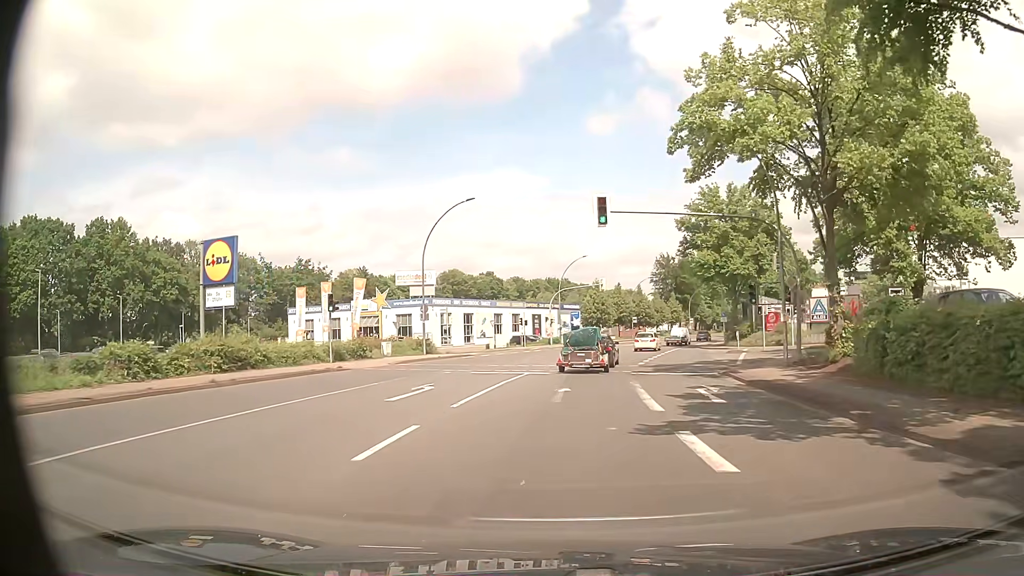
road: primary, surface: asphalt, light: Day
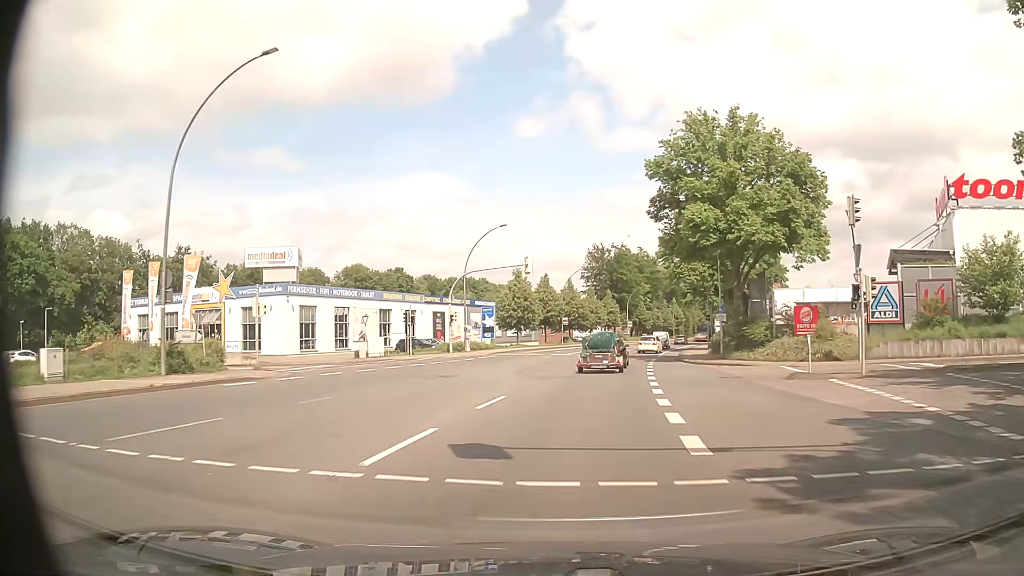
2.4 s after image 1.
(+1.4, +24.0) m; +7°
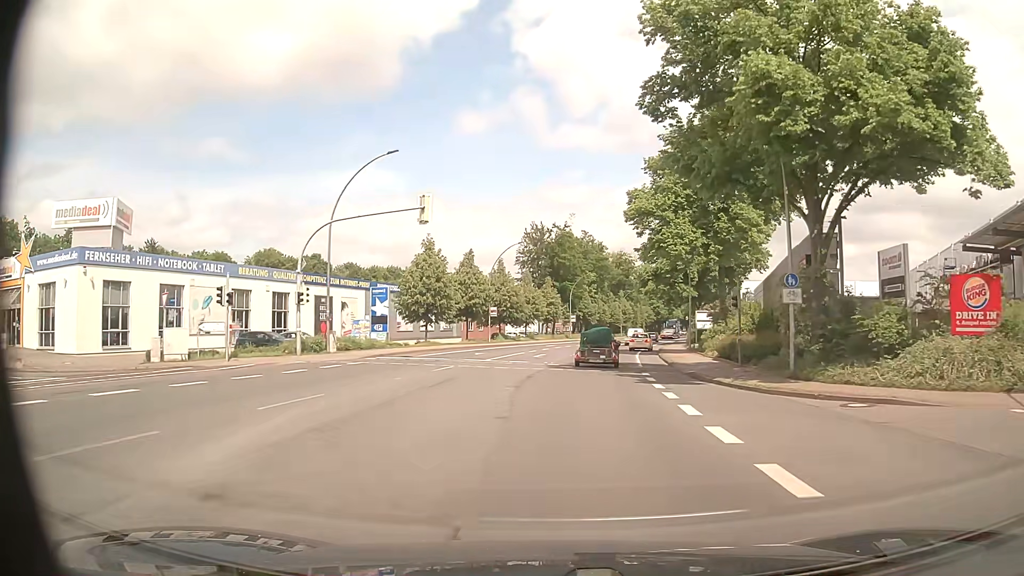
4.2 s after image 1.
(+0.8, +20.7) m; +5°
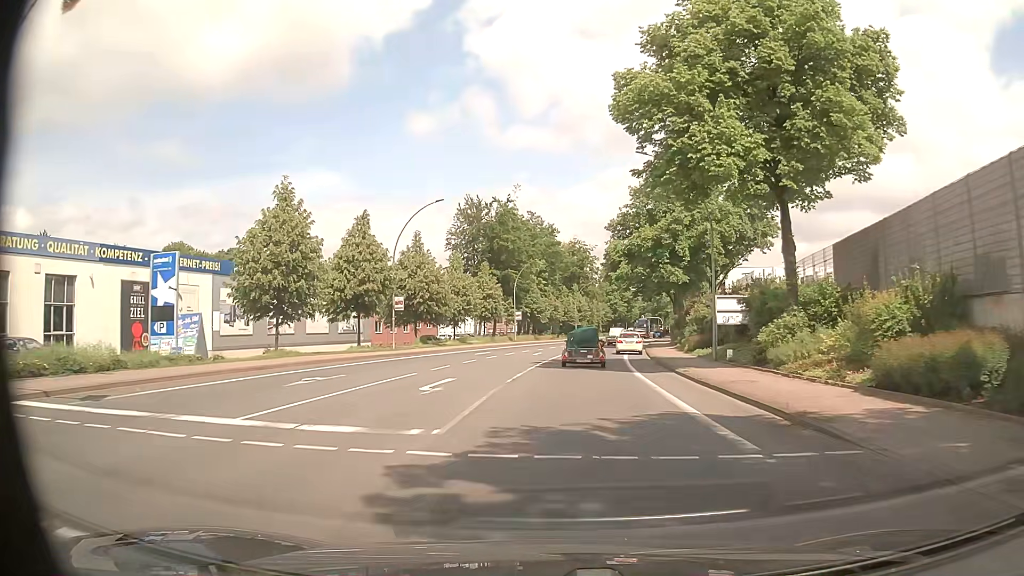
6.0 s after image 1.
(+0.9, +22.1) m; +5°
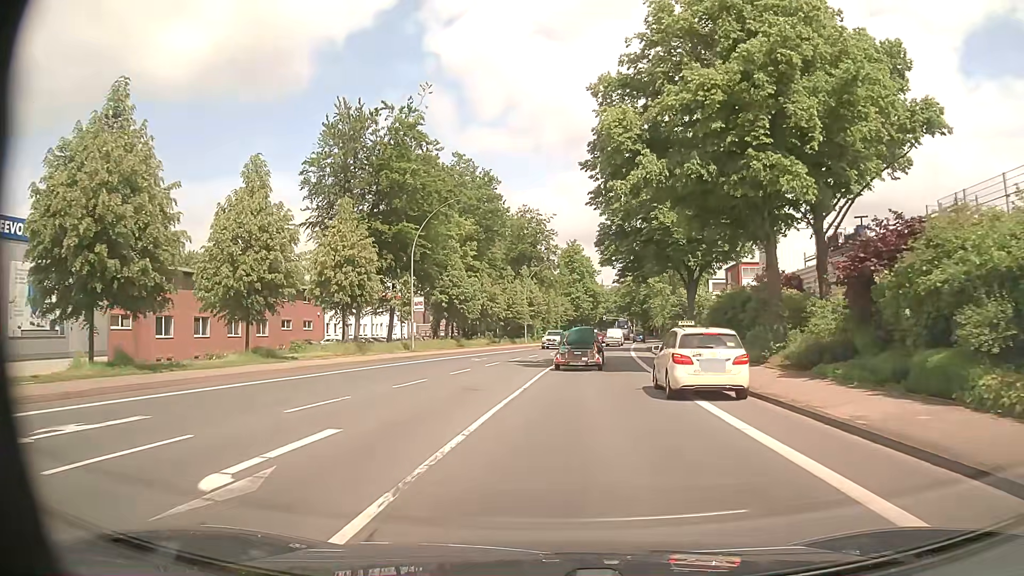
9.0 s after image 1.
(+1.8, +37.1) m; +4°
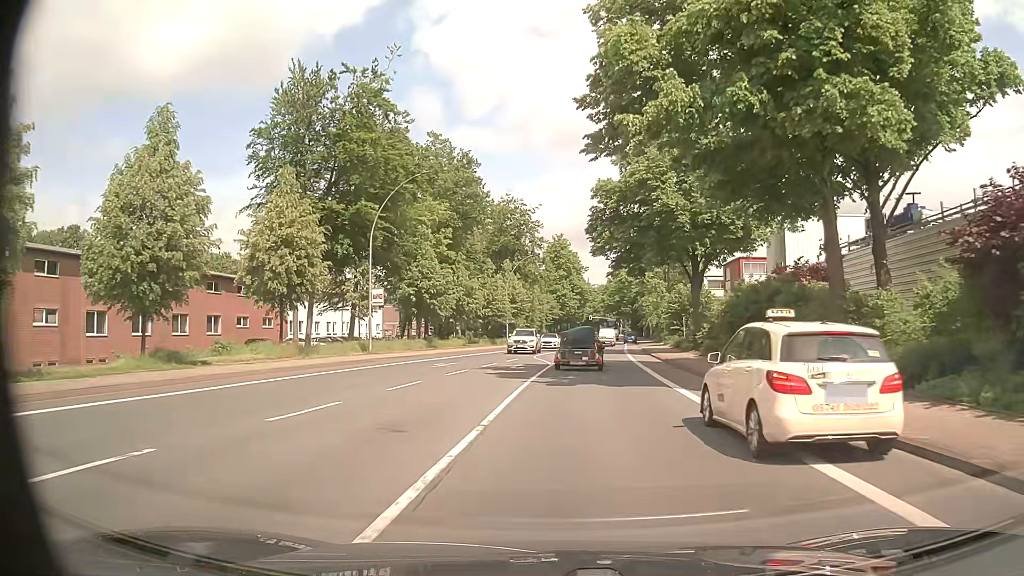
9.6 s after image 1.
(0.0, +7.2) m; +1°
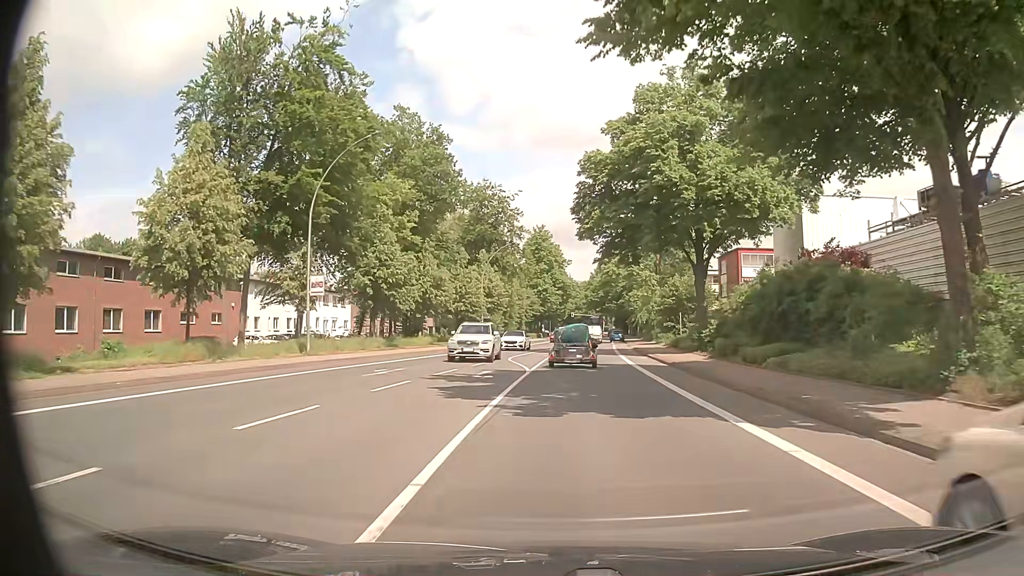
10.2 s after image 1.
(+0.1, +7.3) m; +2°
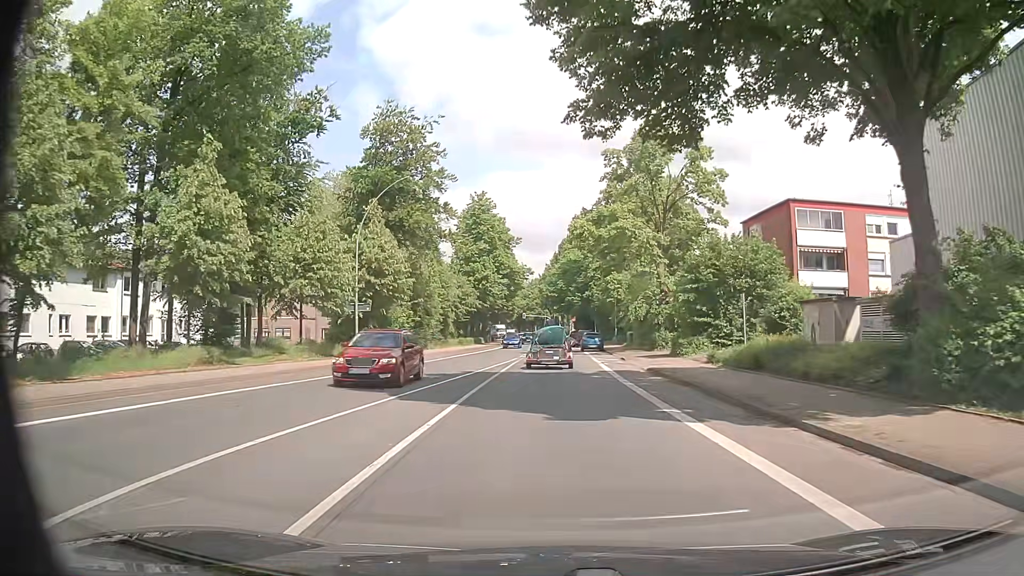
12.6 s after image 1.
(+1.3, +30.0) m; +4°
(0, +10) (0, +20) (0, +30) (+1, +40) (+1, +50) (+1, +60) (+2, +70) (+2, +80) (+2, +90) (+2, +100) m
